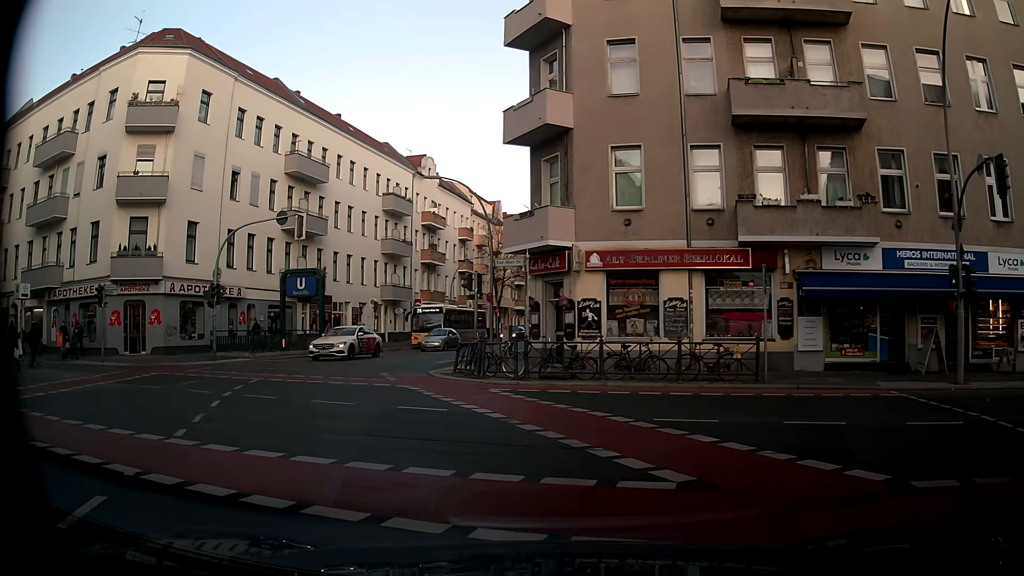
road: tertiary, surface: asphalt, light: Day
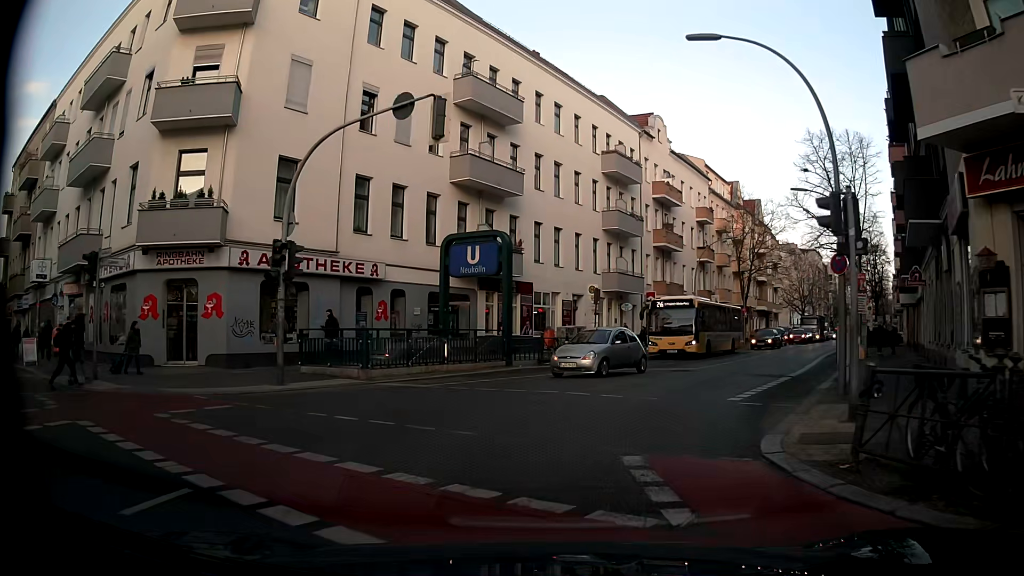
(-3.4, +14.4) m; -20°
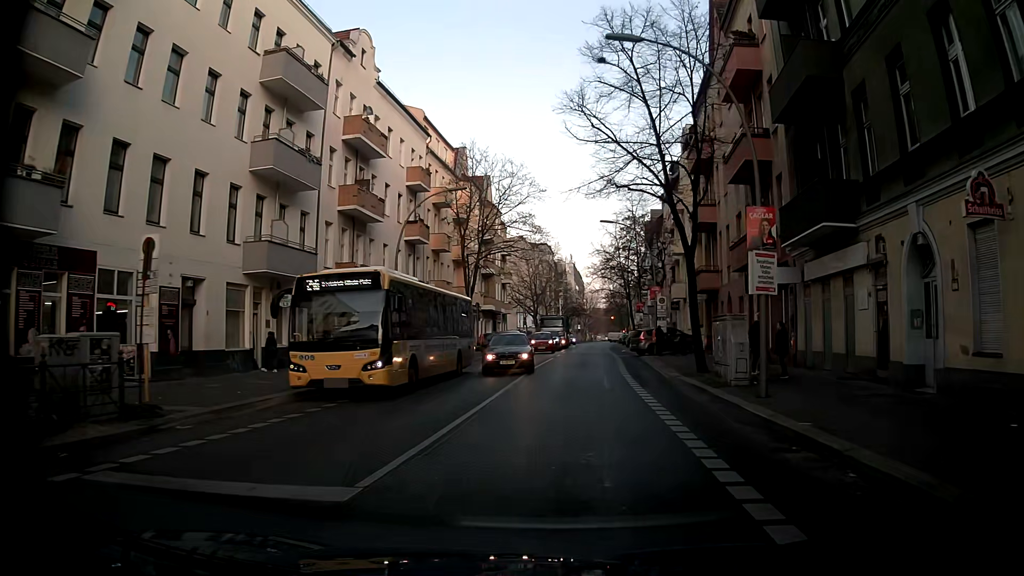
(+3.6, +16.8) m; +25°
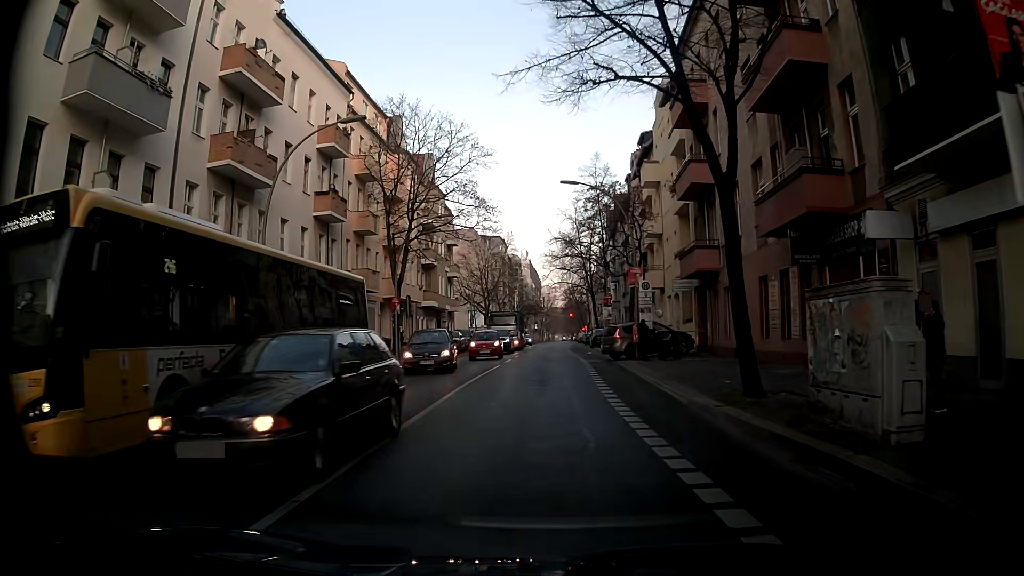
(+0.3, +9.7) m; +3°
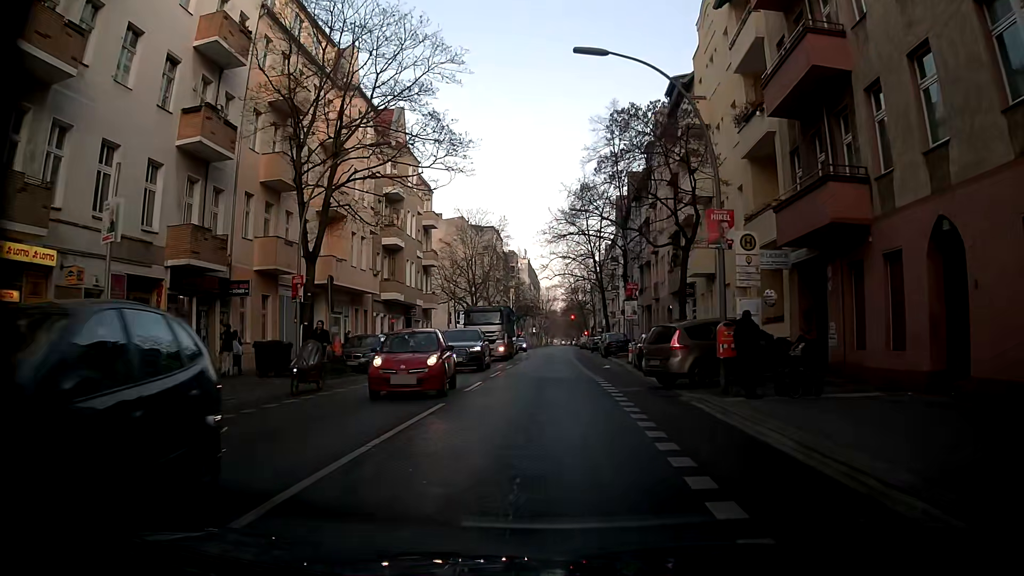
(0.0, +14.2) m; 0°
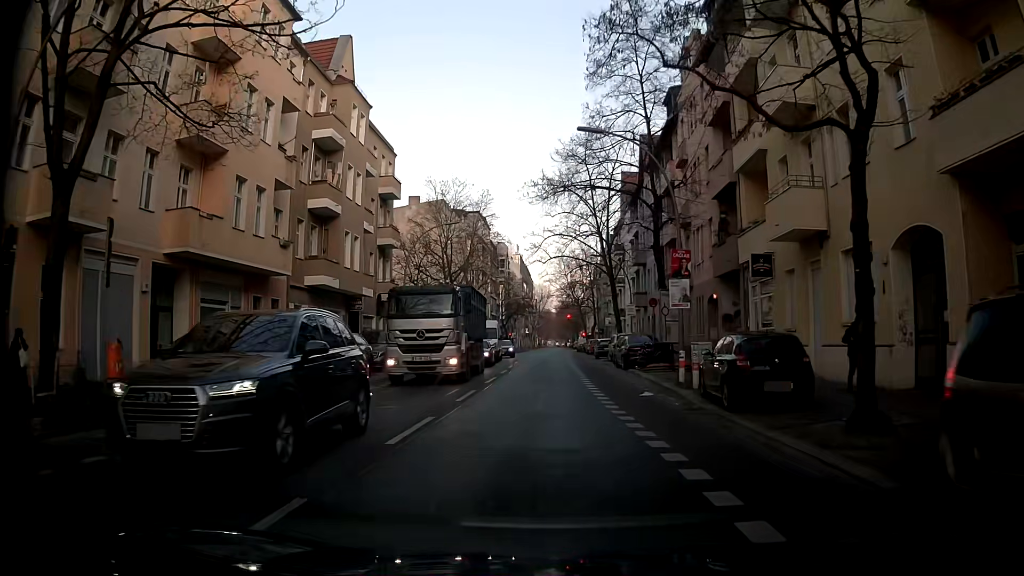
(+0.1, +13.7) m; +1°
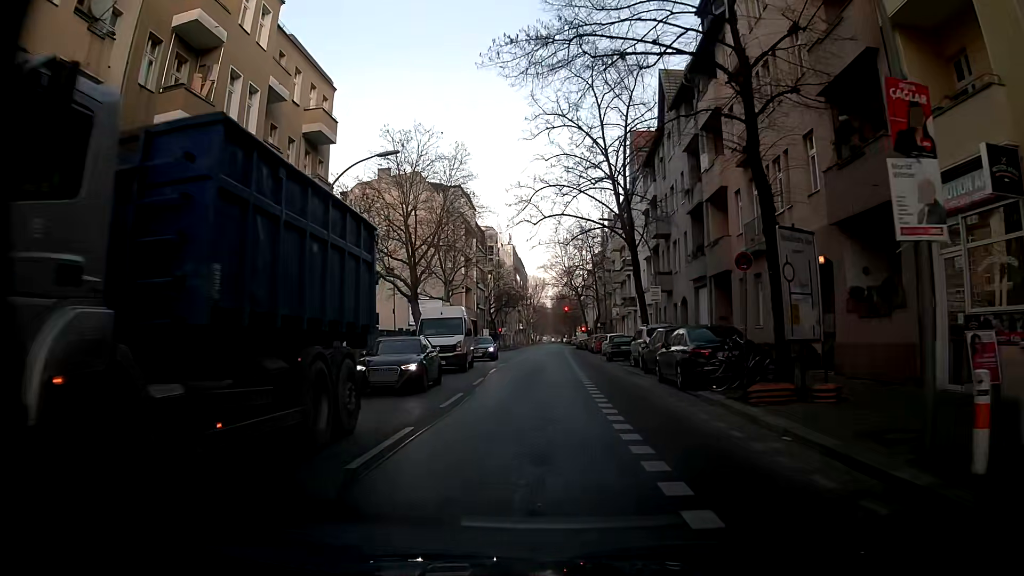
(0.0, +13.8) m; -1°
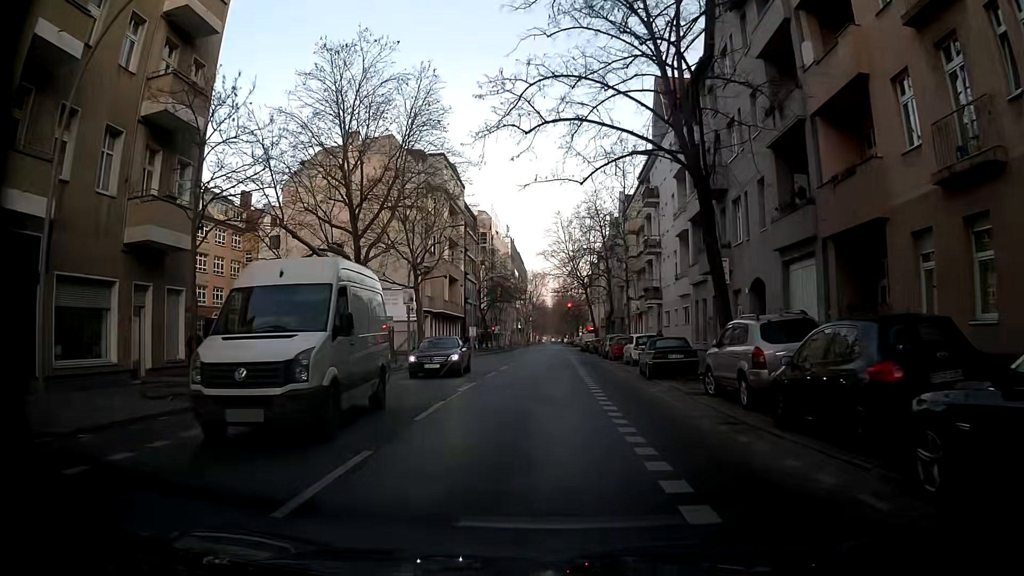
(+0.1, +14.0) m; +1°
